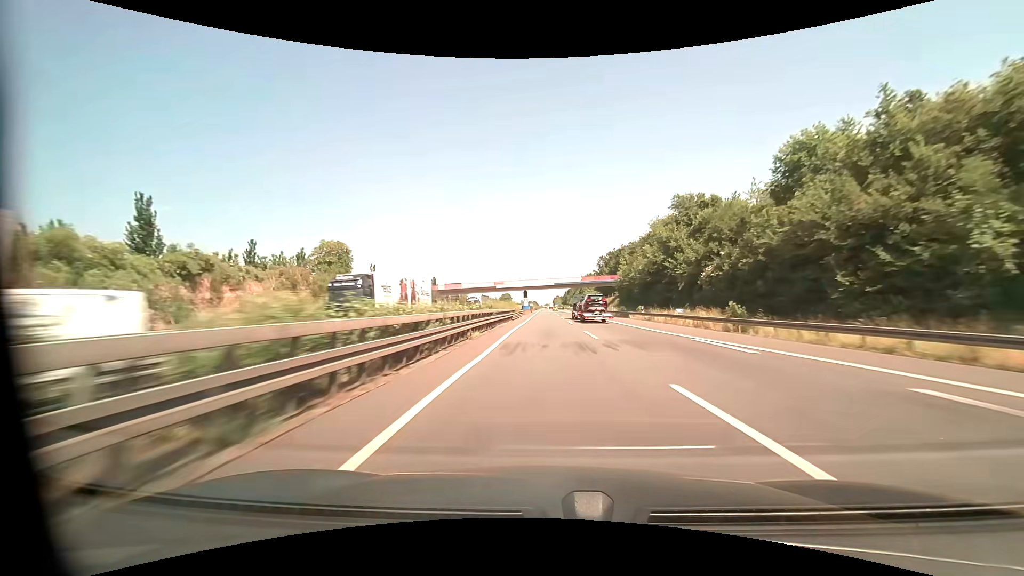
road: motorway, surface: asphalt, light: Day
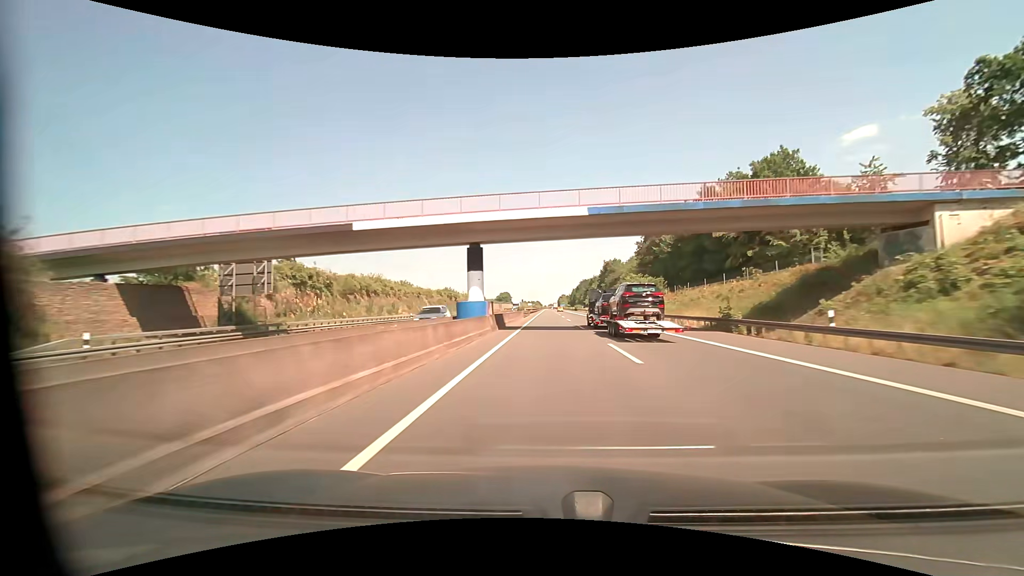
(-0.2, +81.5) m; 0°
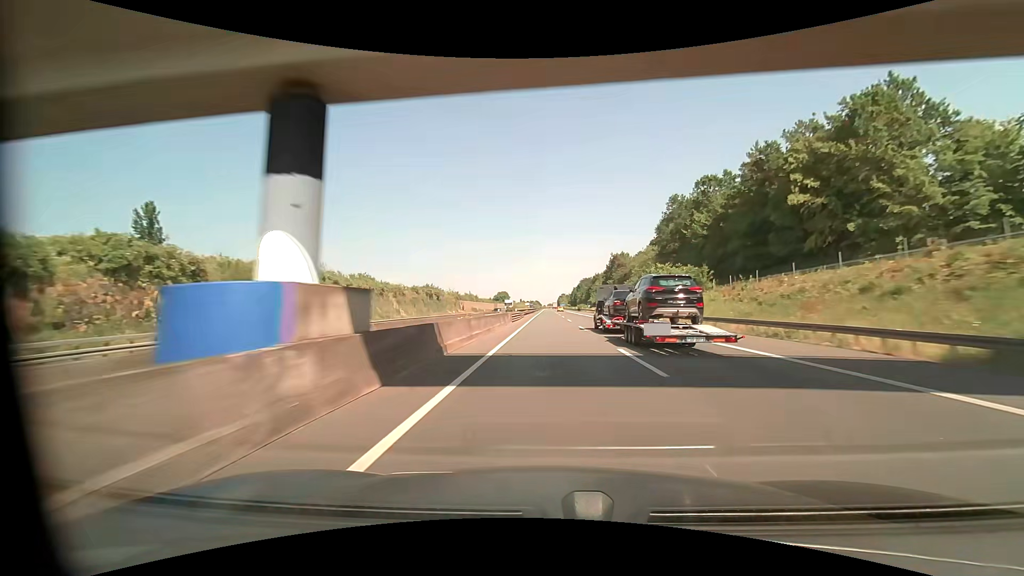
(0.0, +20.5) m; 0°
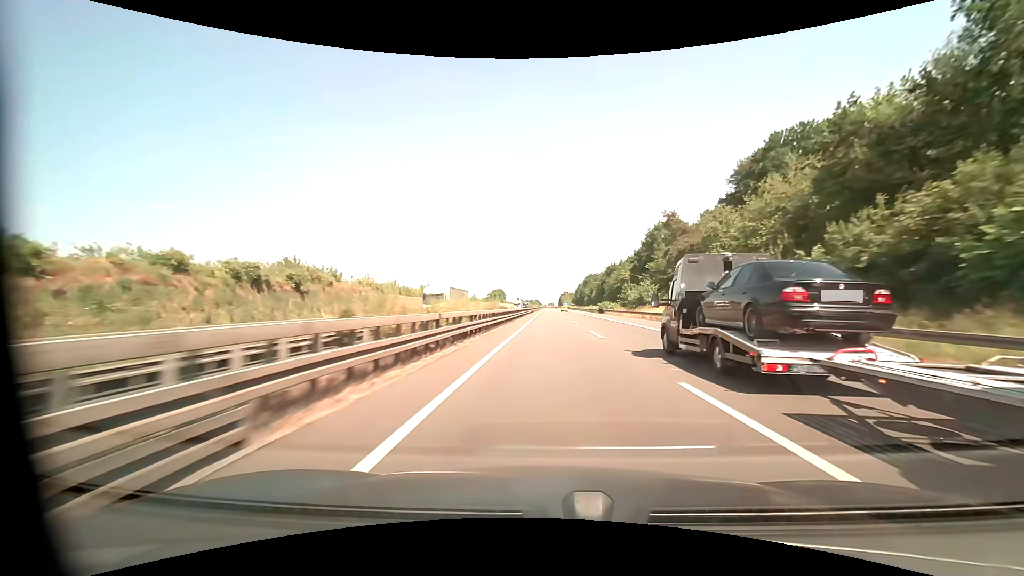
(-0.1, +61.5) m; 0°
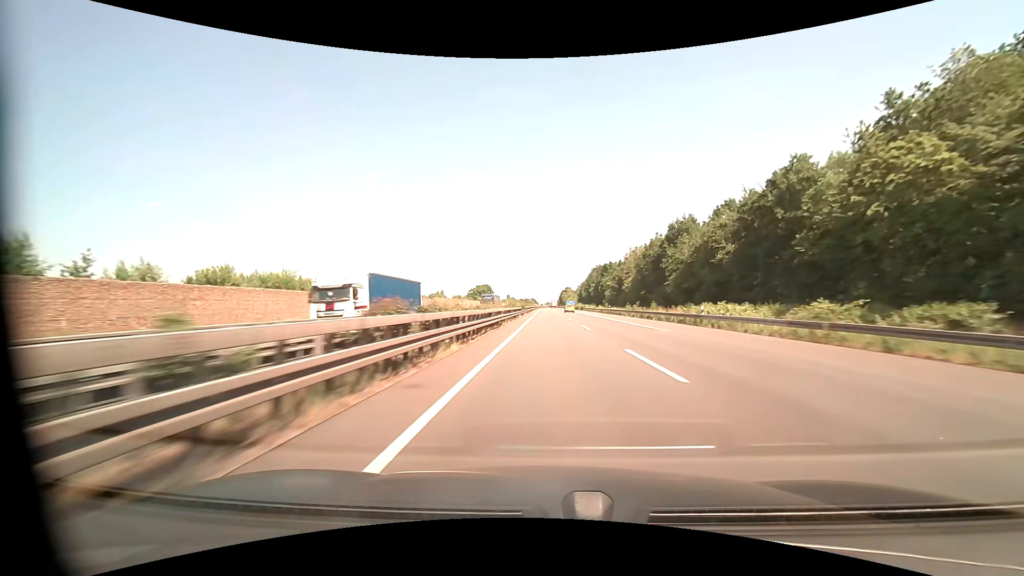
(+0.1, +102.9) m; 0°
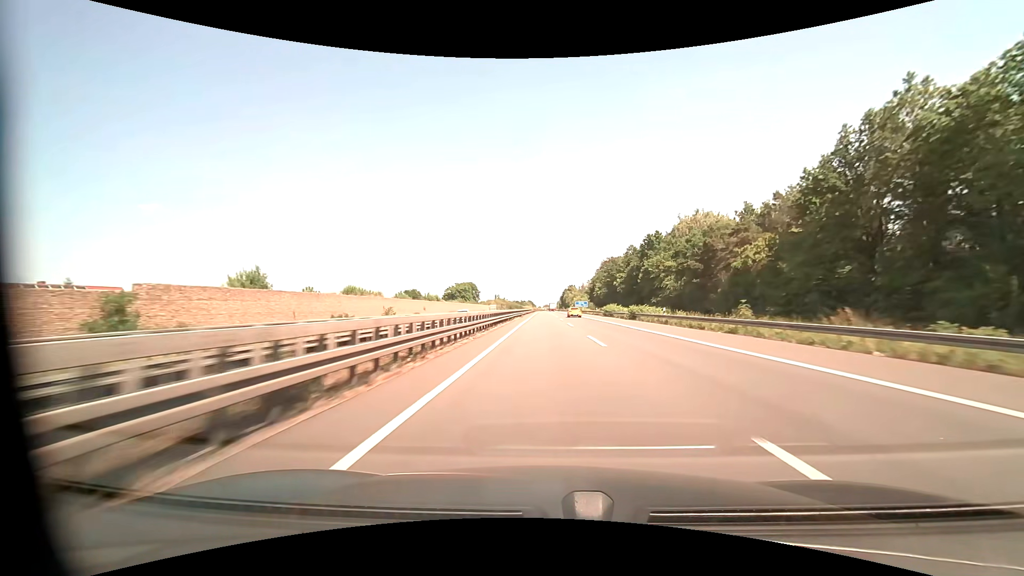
(+0.1, +82.5) m; 0°
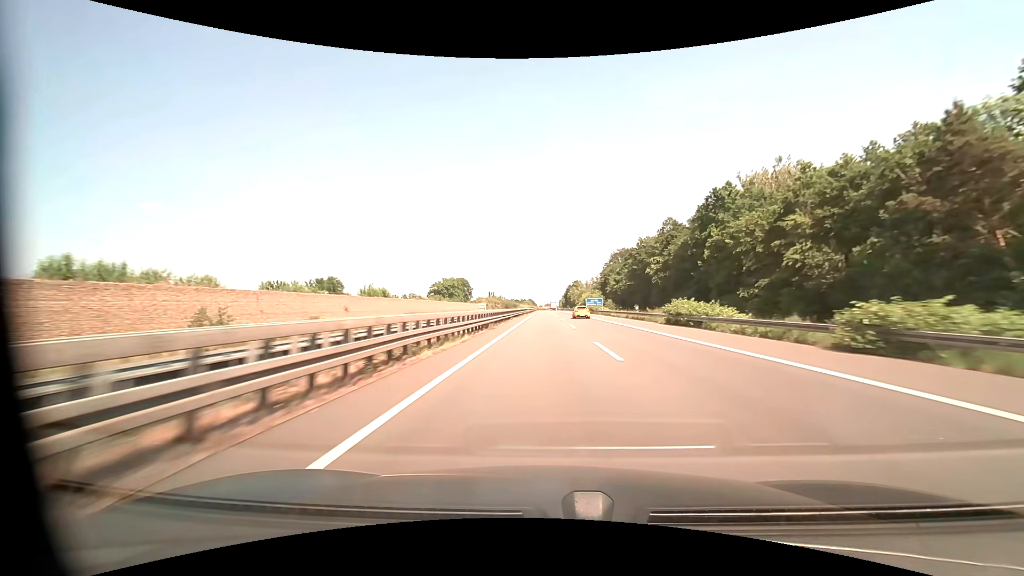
(0.0, +41.3) m; 0°
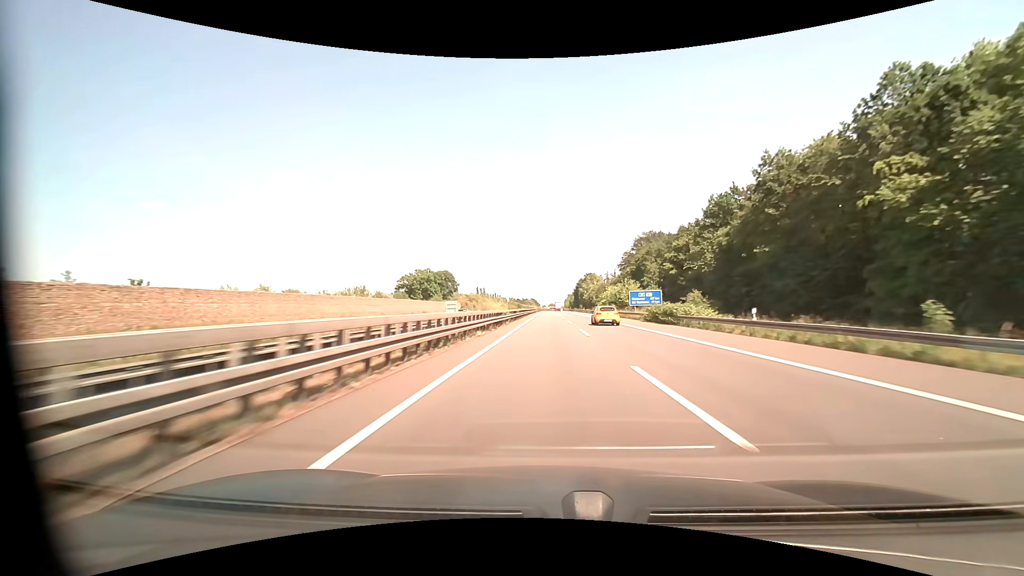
(-0.3, +62.0) m; 0°
(0, +10) (0, +20) (0, +30) (0, +40) (0, +50) (0, +60) (0, +70) (0, +80) (0, +90) (0, +100) m
